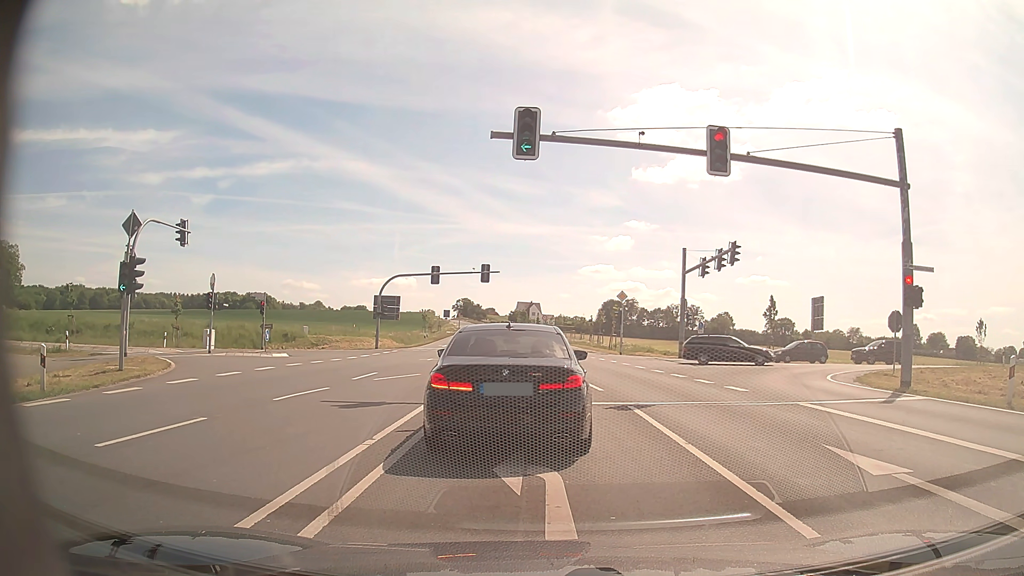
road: primary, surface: asphalt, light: Day
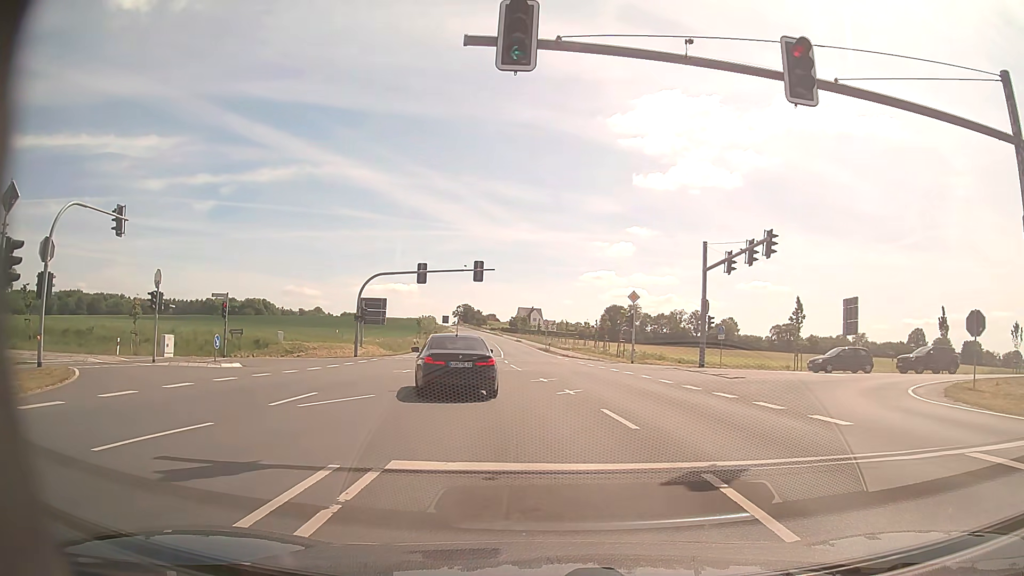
(0.0, +6.5) m; 0°
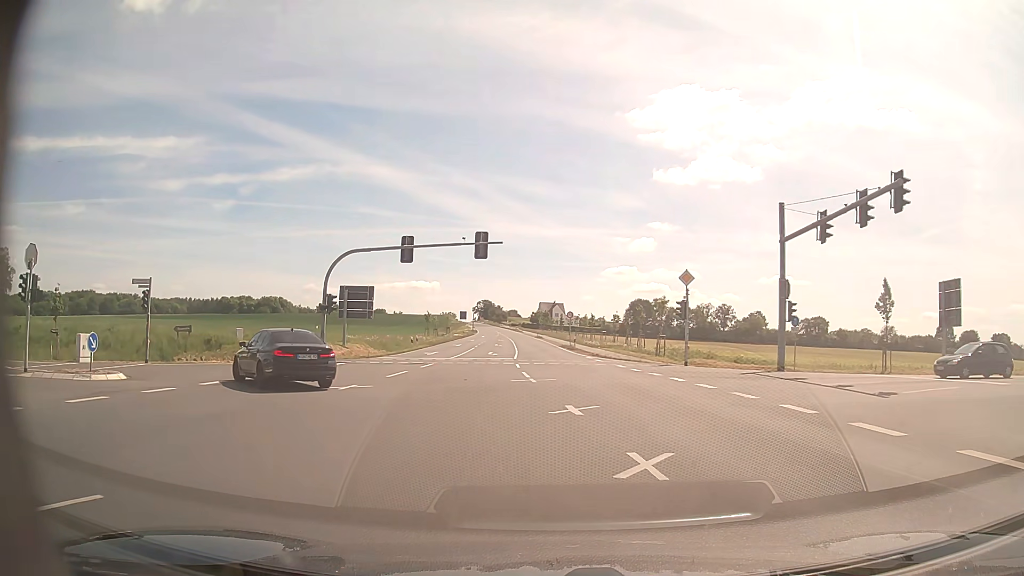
(-0.1, +11.2) m; -2°
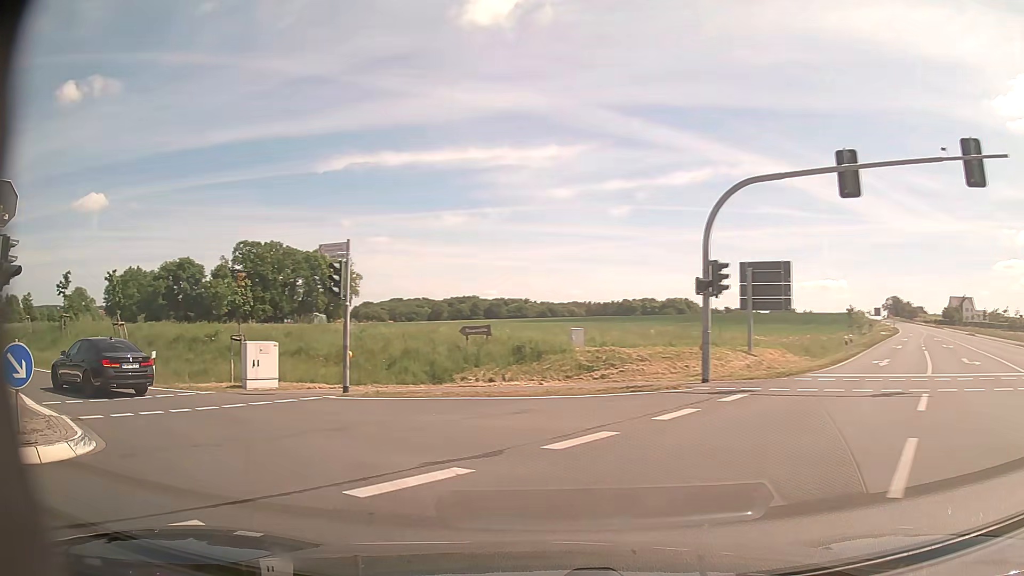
(-3.1, +15.9) m; -32°
